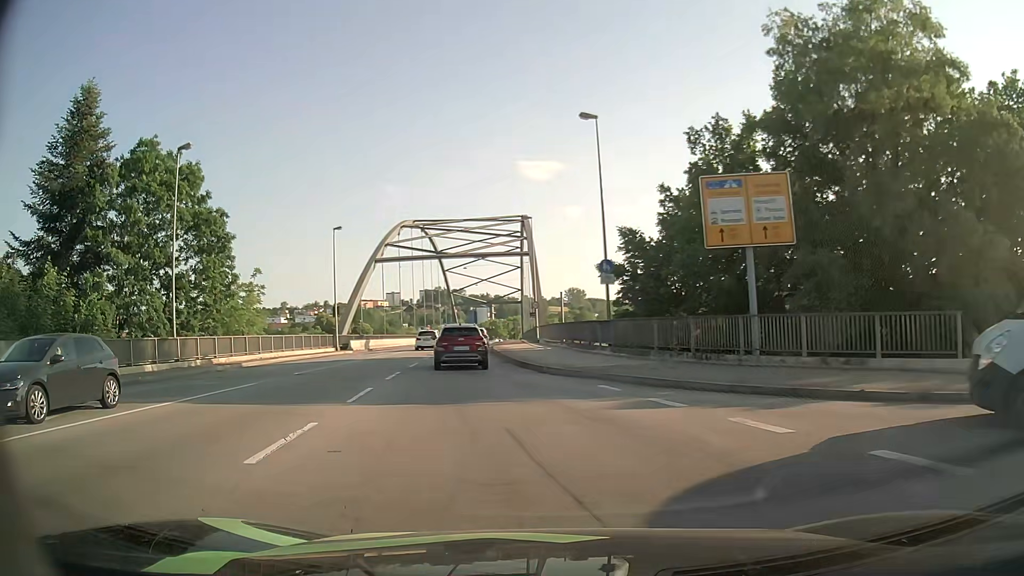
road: primary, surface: asphalt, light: Day
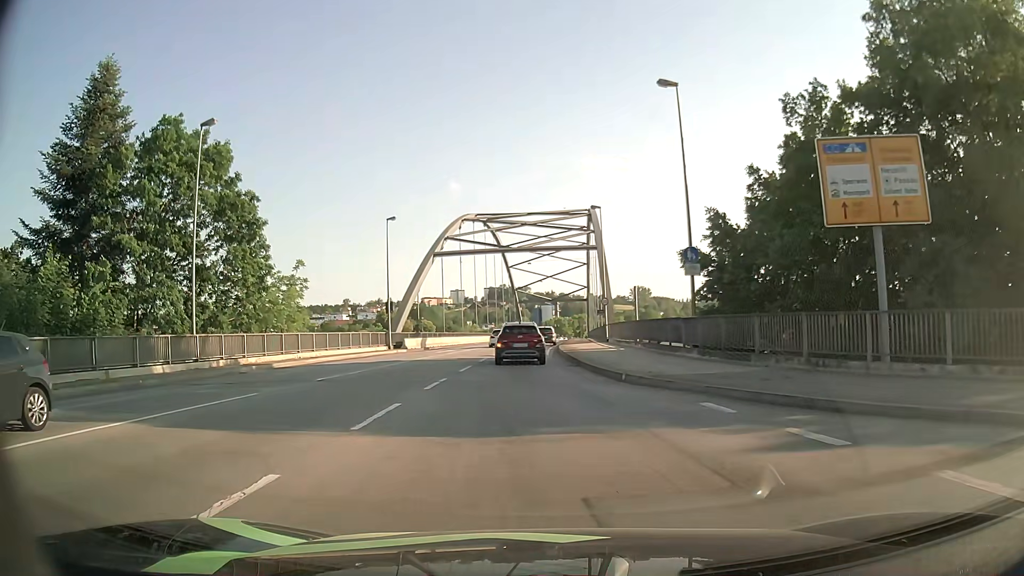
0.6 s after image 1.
(-0.2, +3.9) m; -6°
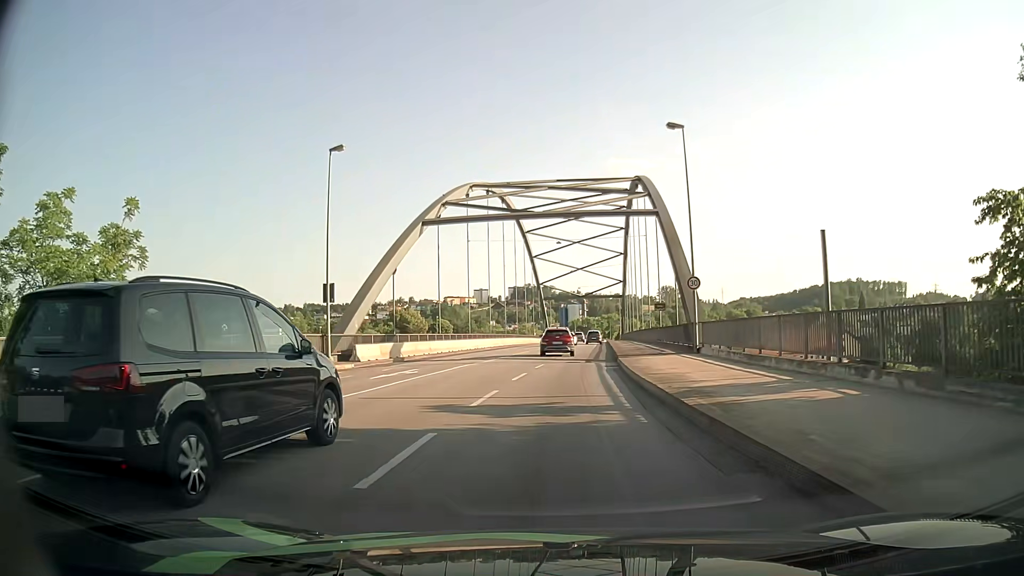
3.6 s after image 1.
(-0.9, +21.5) m; -2°
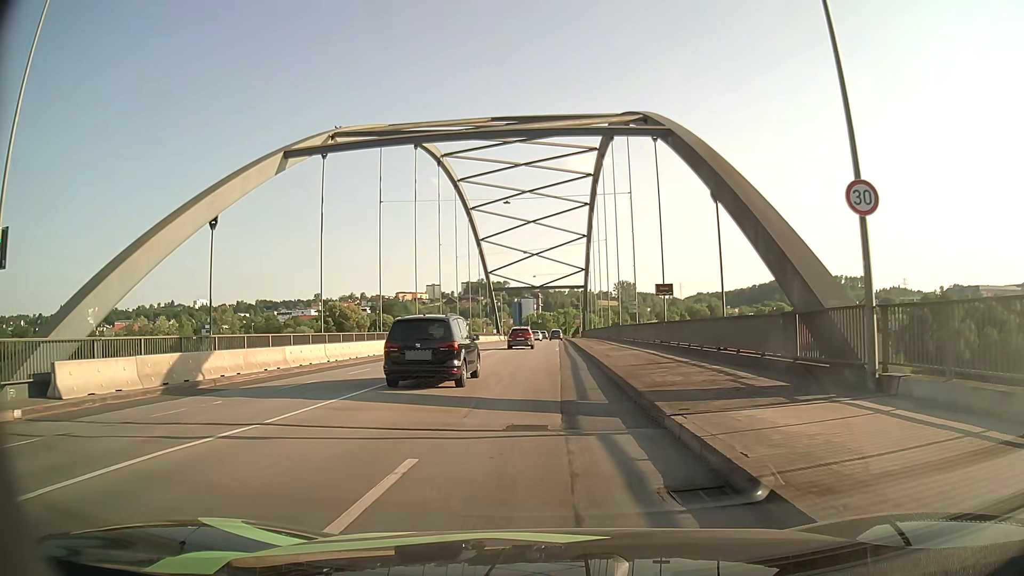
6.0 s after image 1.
(+0.7, +19.5) m; +4°
